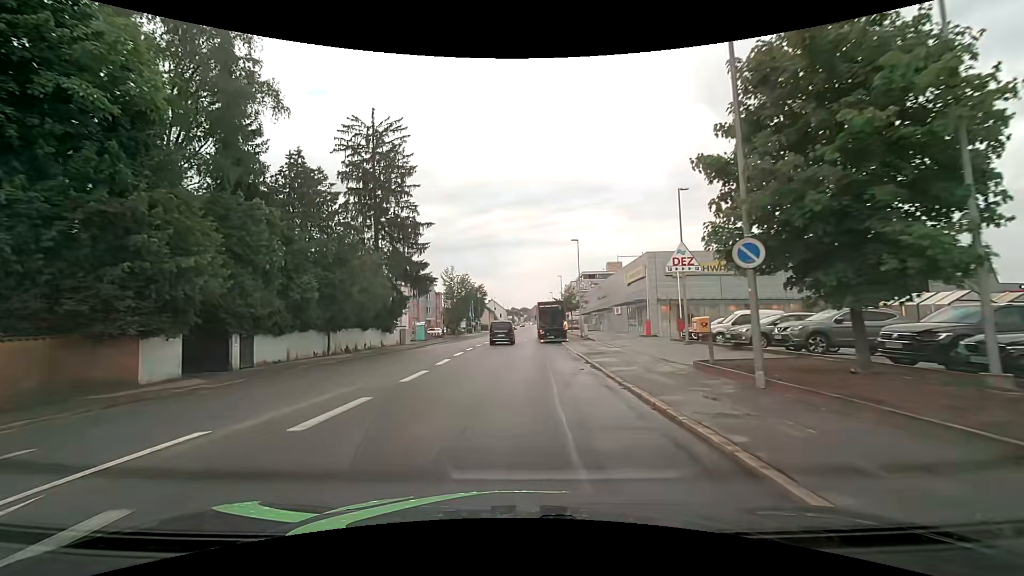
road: tertiary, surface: asphalt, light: Day
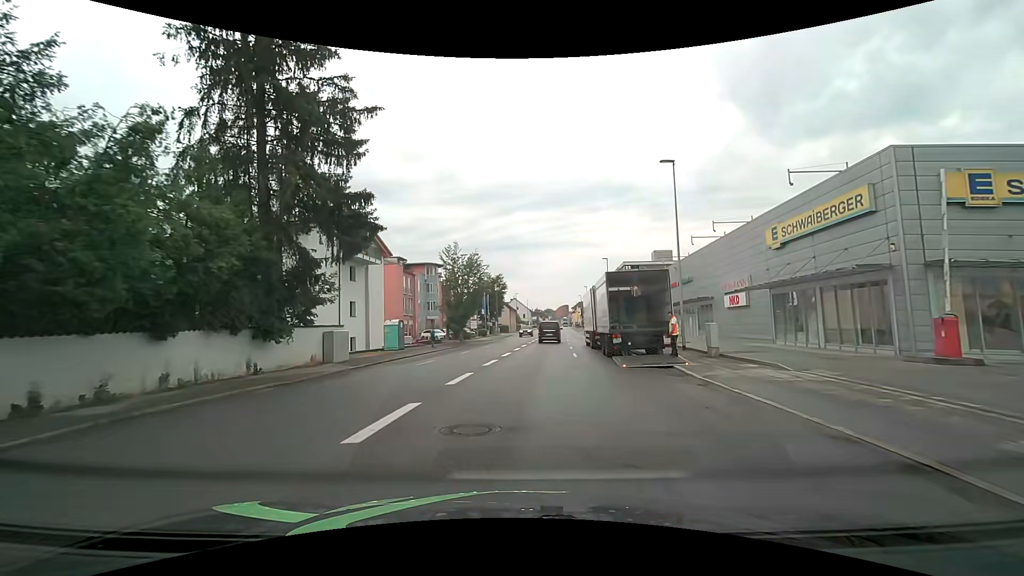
(-0.6, +25.1) m; -3°
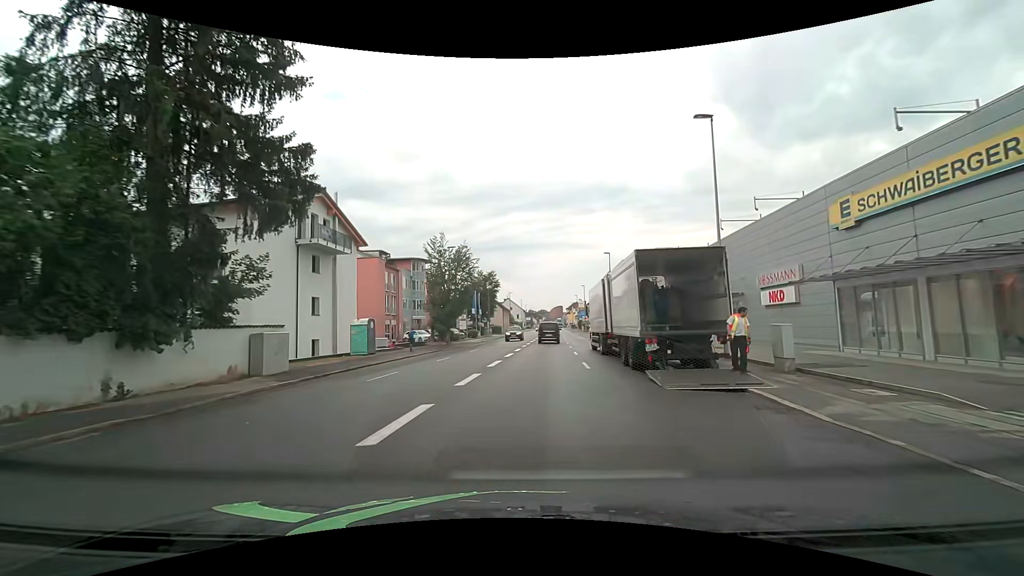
(0.0, +6.1) m; +1°
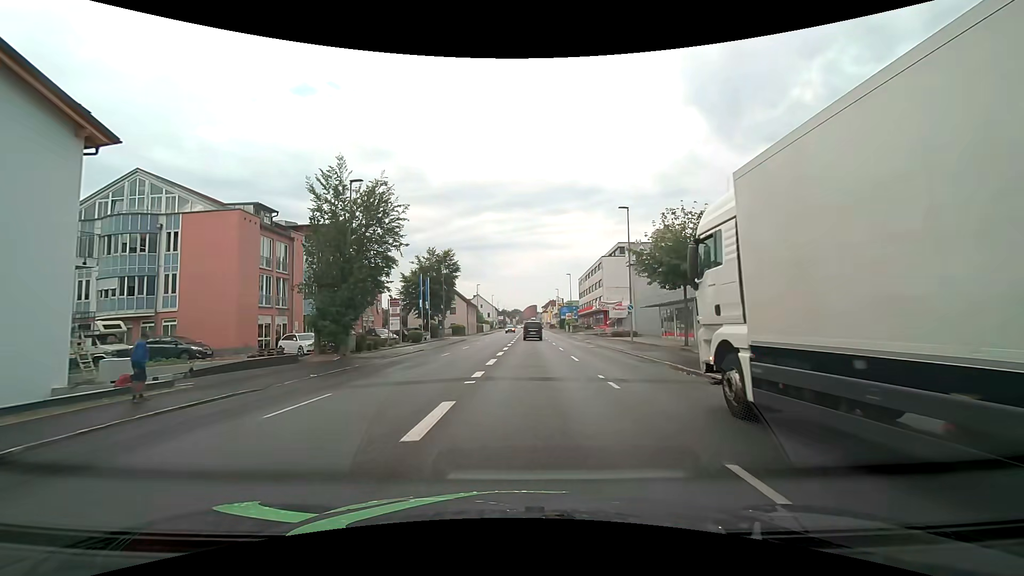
(+0.7, +23.7) m; +3°
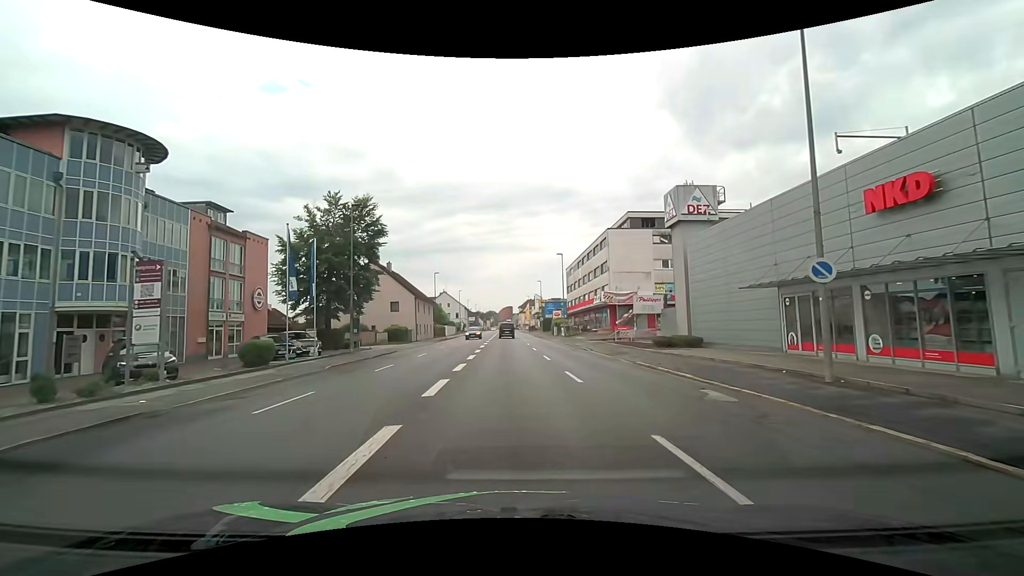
(+0.7, +26.0) m; +3°
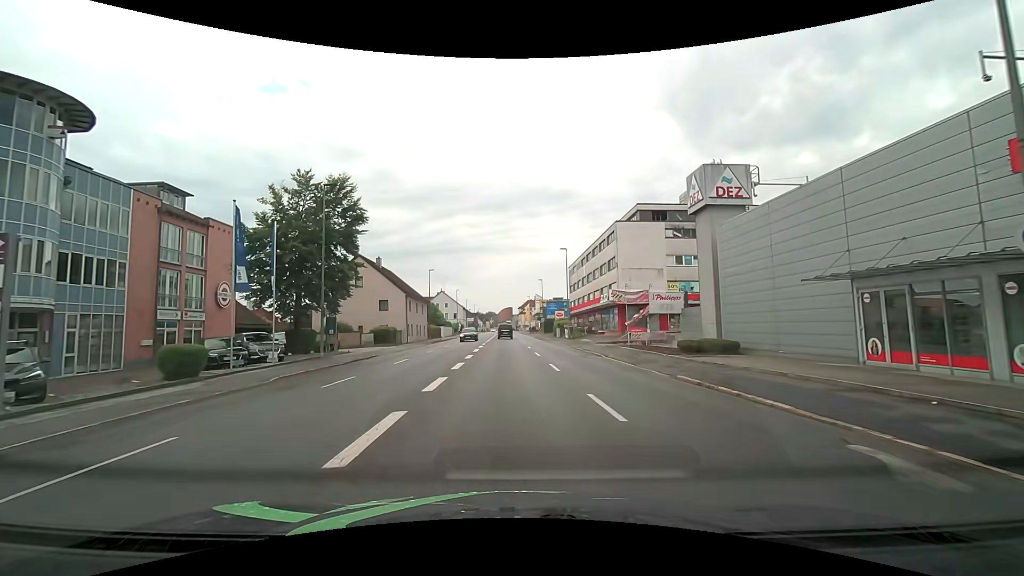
(0.0, +5.0) m; 0°
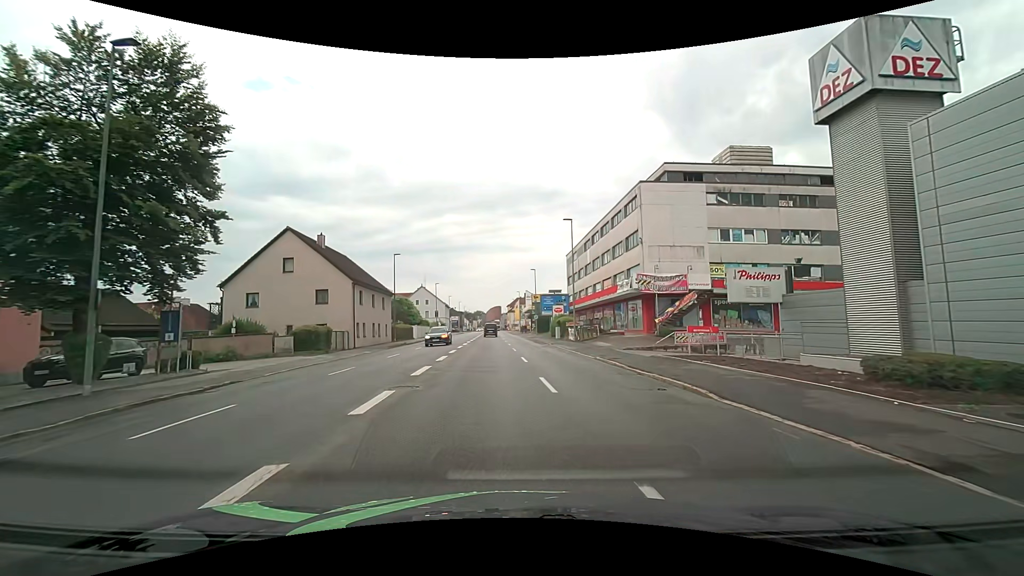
(0.0, +15.0) m; +1°
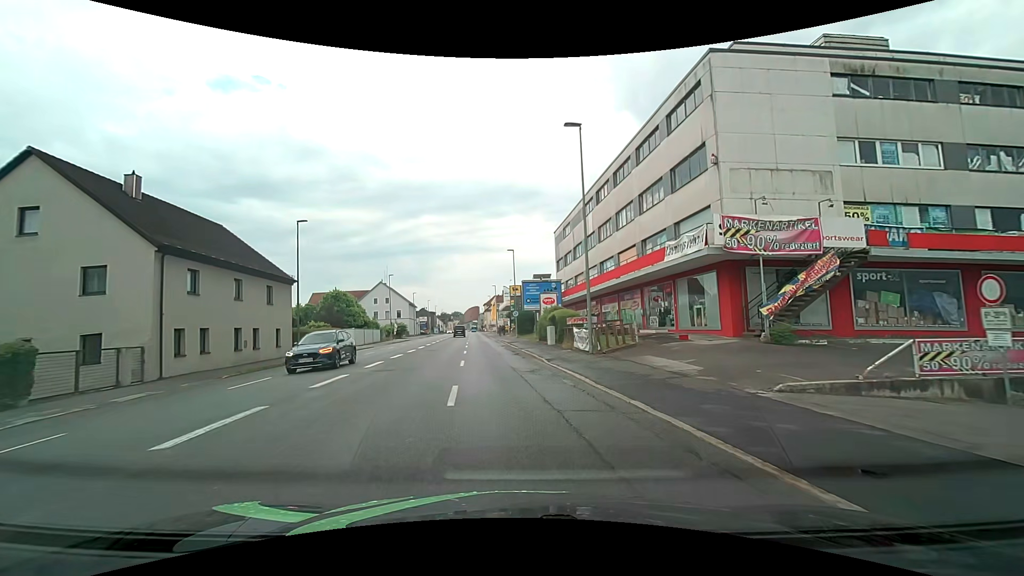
(+0.6, +19.7) m; +2°
(0, +10) (-1, +20) (-2, +30) (-3, +40) (-4, +50) (-4, +60) (-5, +70) (-6, +80) (-7, +90) (-8, +100) m
